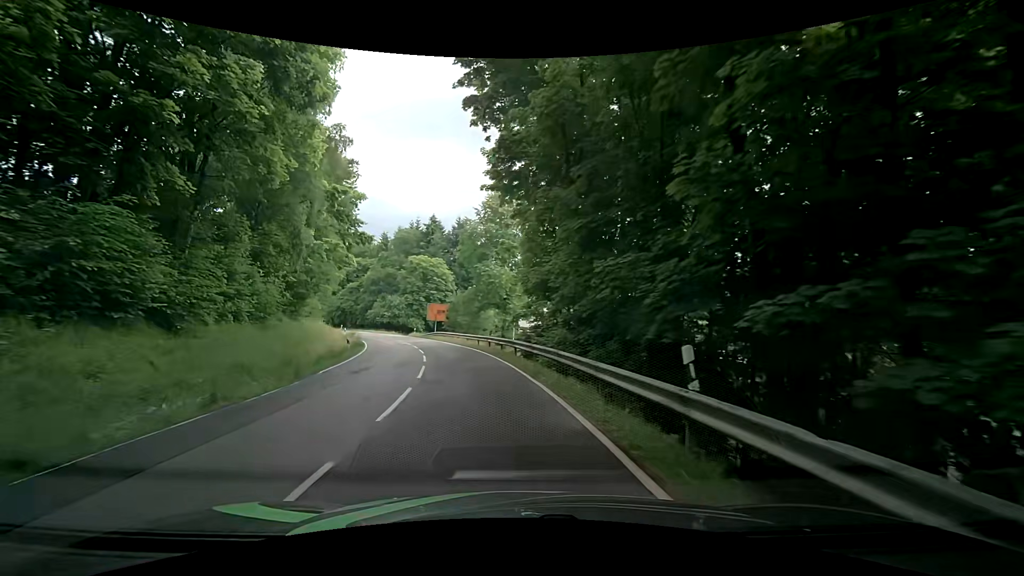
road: tertiary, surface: asphalt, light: Day
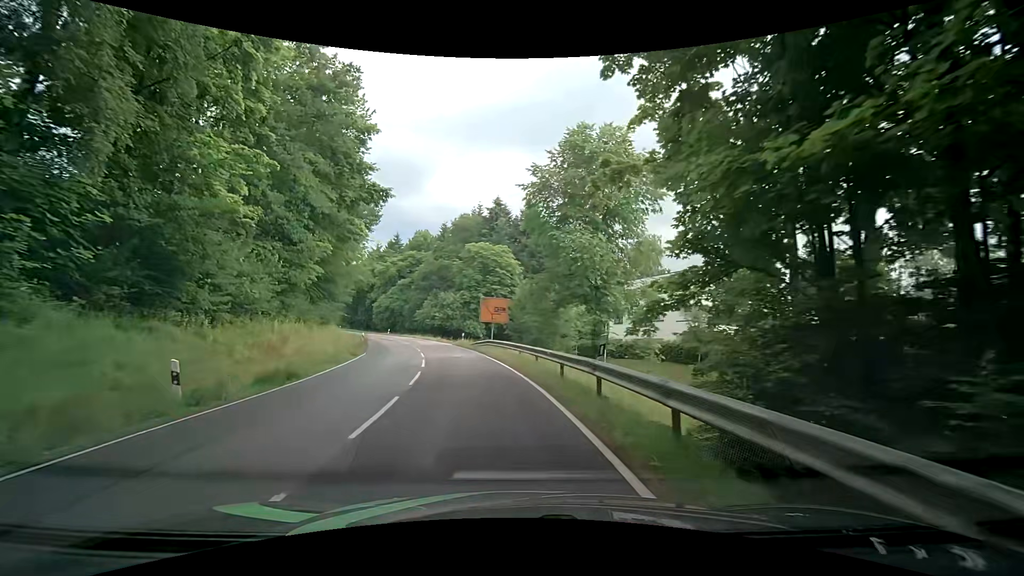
(-2.1, +19.6) m; -11°
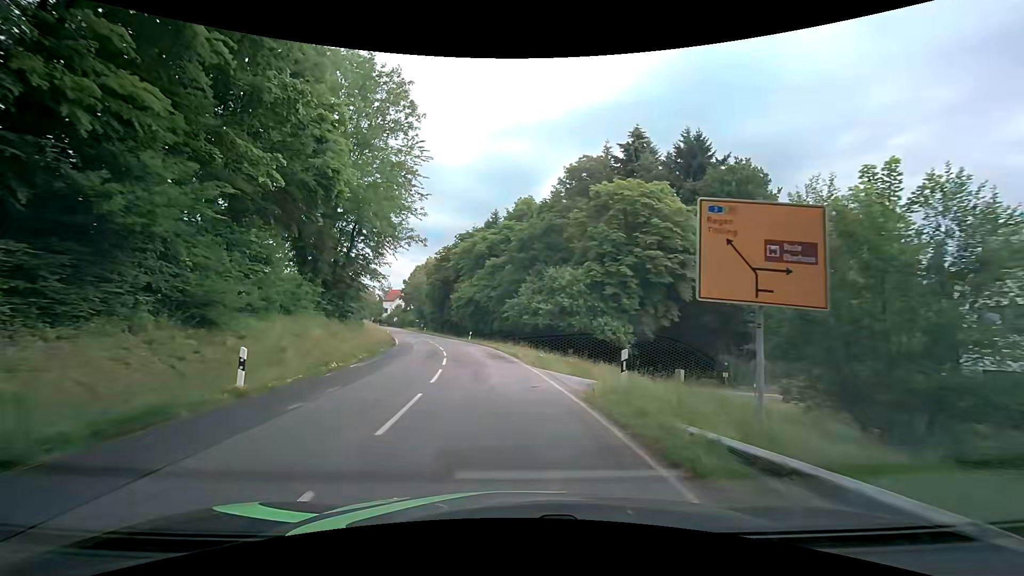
(-3.7, +31.1) m; -13°
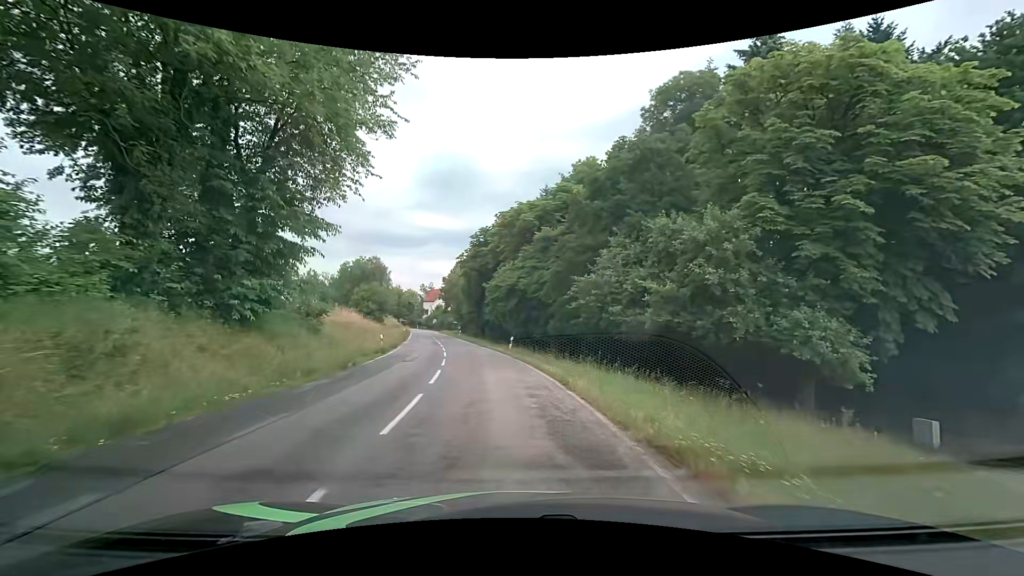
(-1.0, +18.6) m; -6°
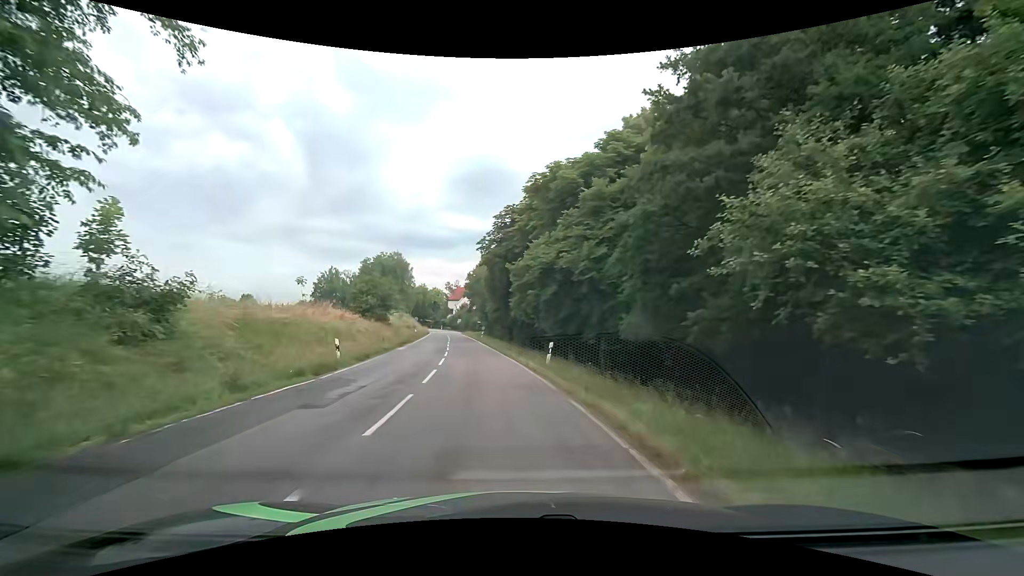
(-0.3, +12.5) m; -3°
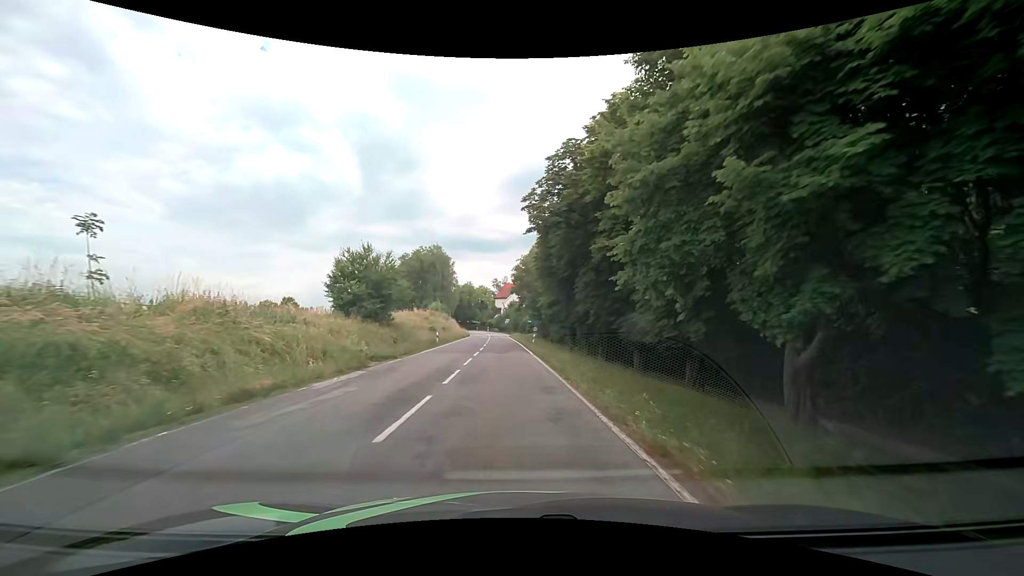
(-1.1, +19.1) m; -6°
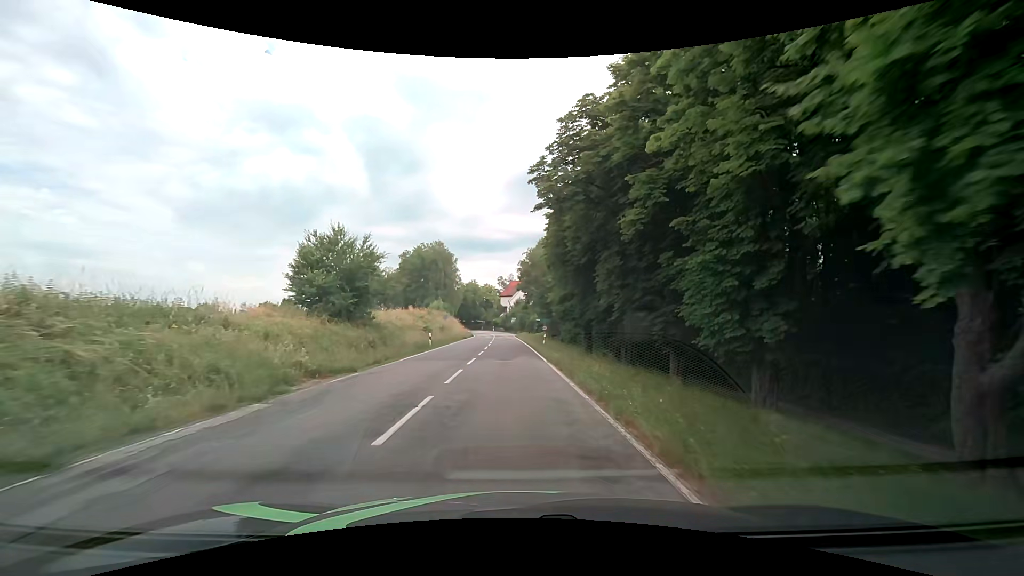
(-0.1, +6.5) m; -1°
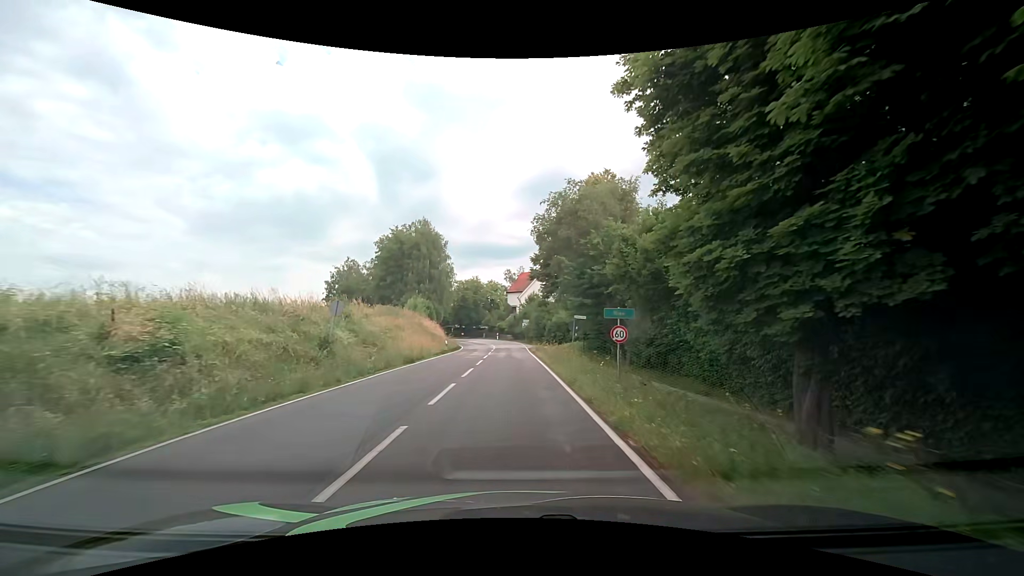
(-0.3, +33.4) m; -1°
(0, +10) (0, +20) (0, +30) (0, +40) (0, +50) (0, +60) (-1, +70) (-3, +80) (-5, +90) (-8, +99) m
